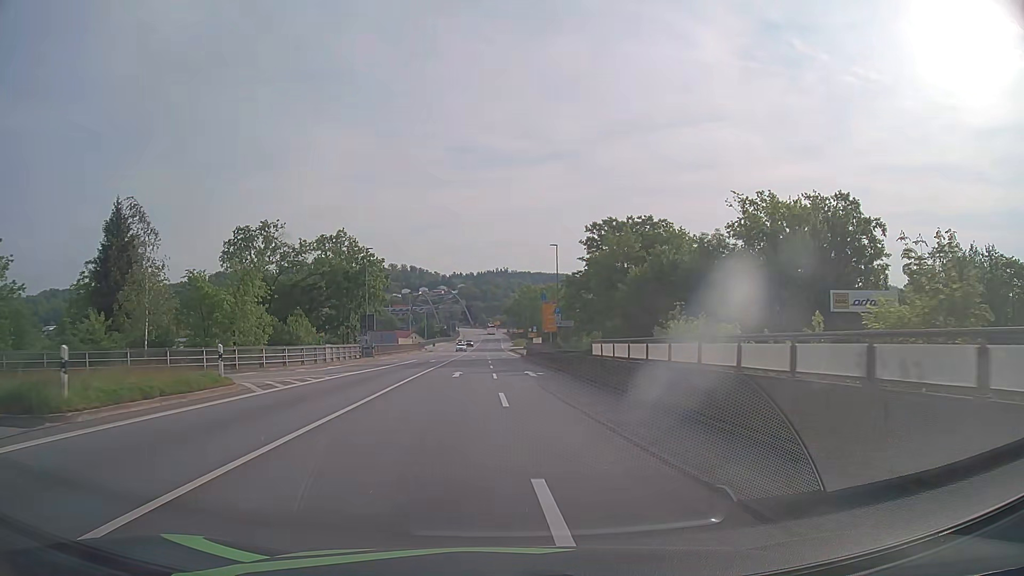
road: primary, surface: asphalt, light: Day
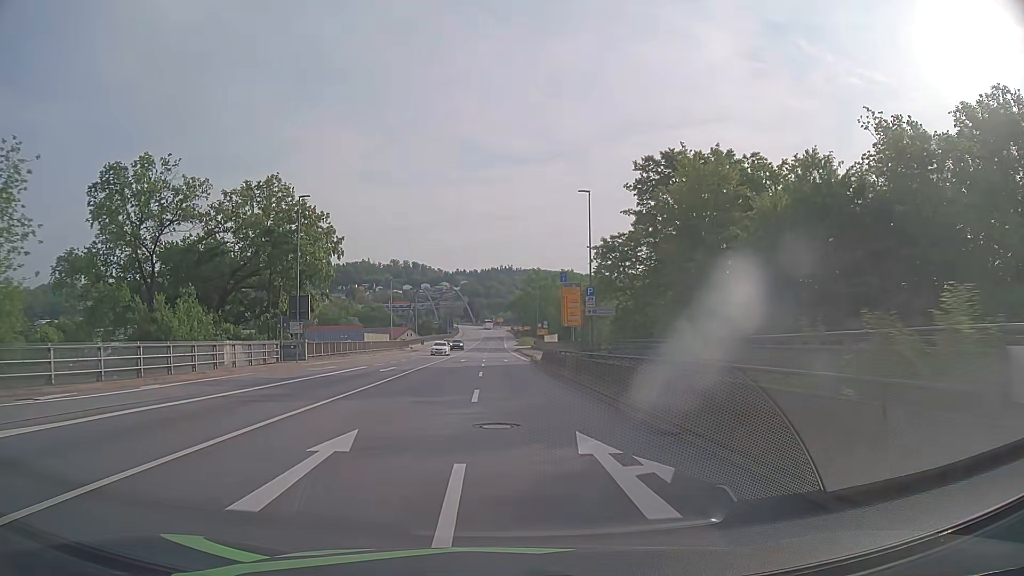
(-0.1, +23.1) m; -1°
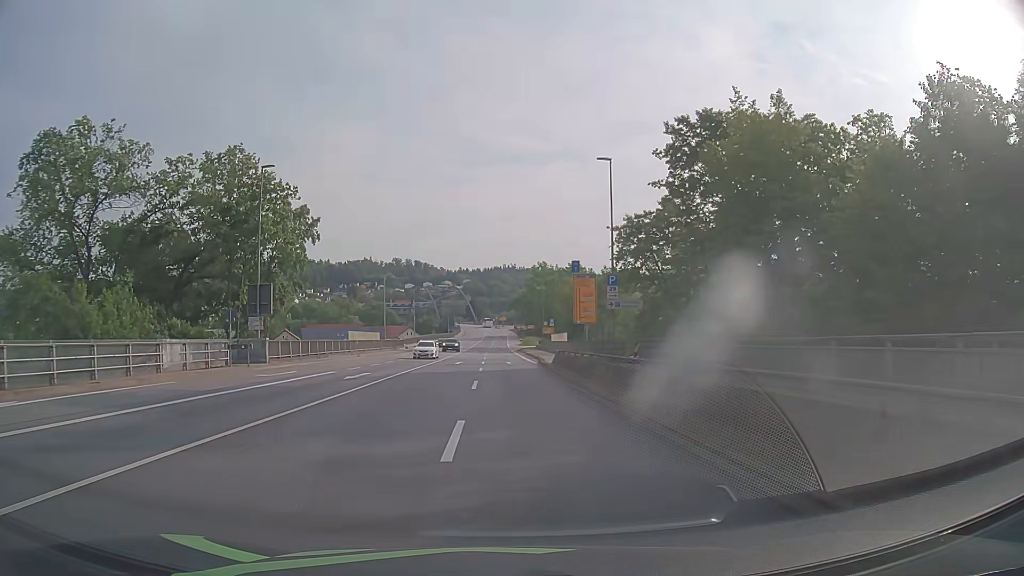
(0.0, +7.6) m; 0°
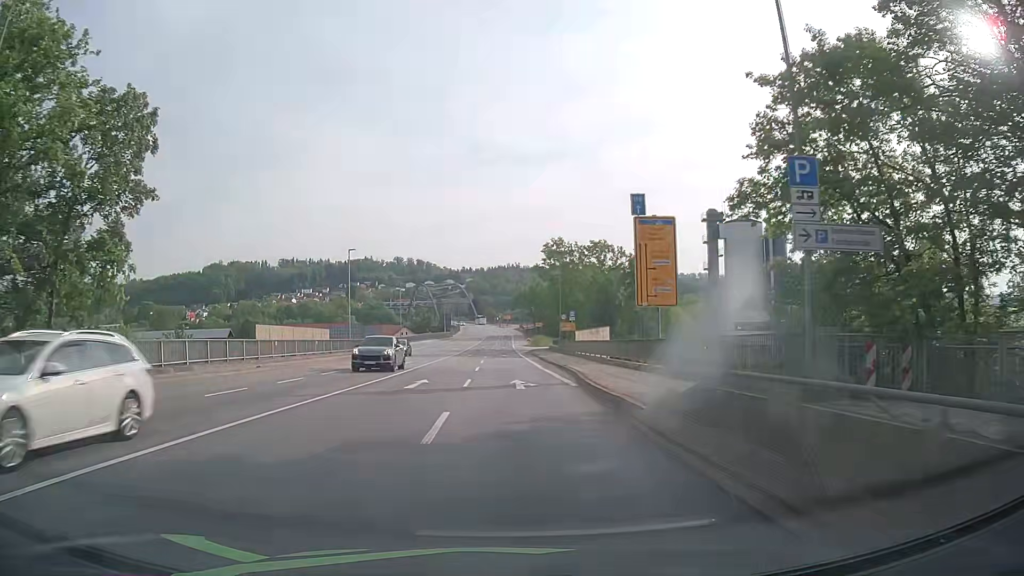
(-0.2, +22.5) m; -1°
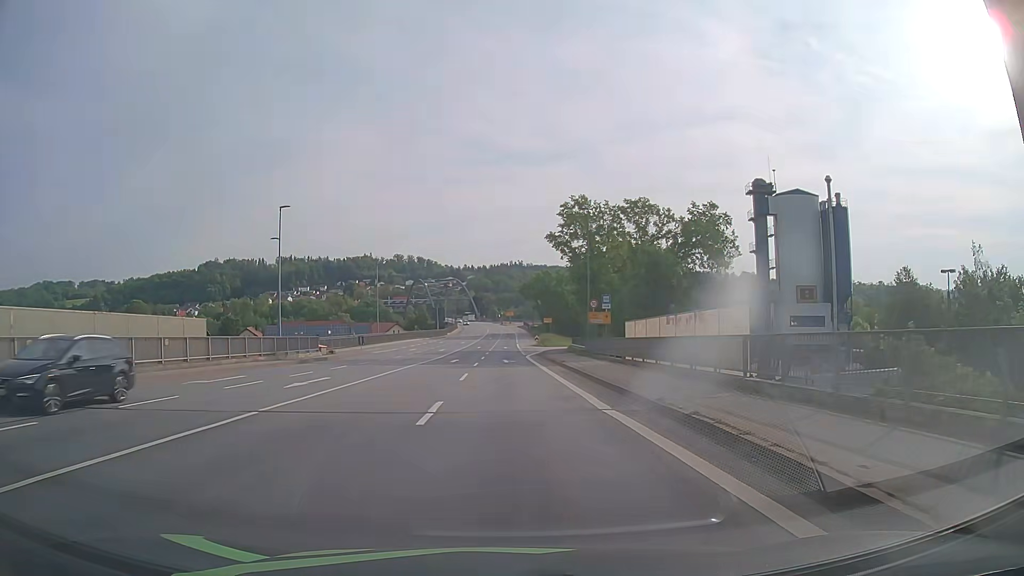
(+0.1, +21.8) m; 0°
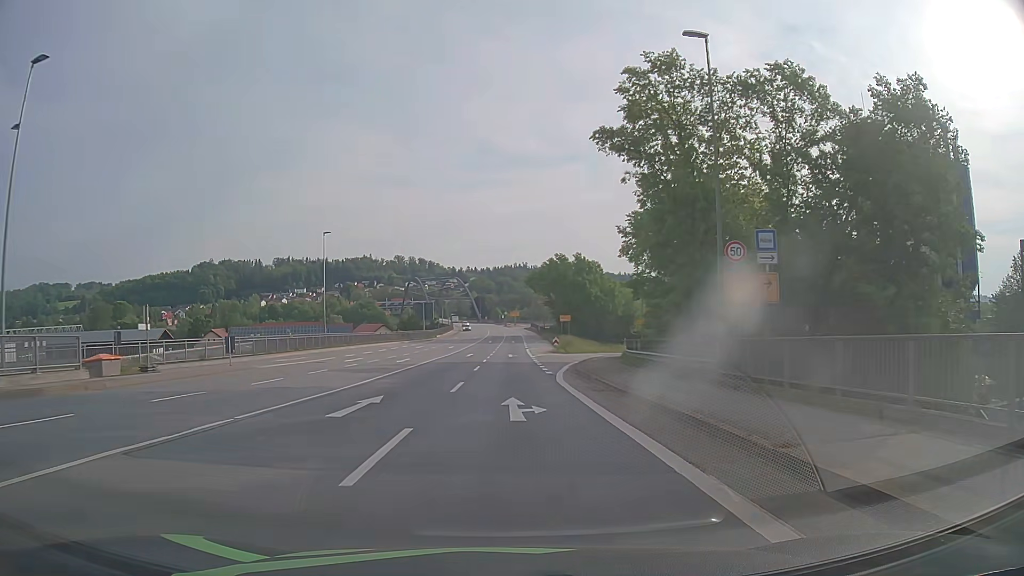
(-0.1, +28.5) m; 0°
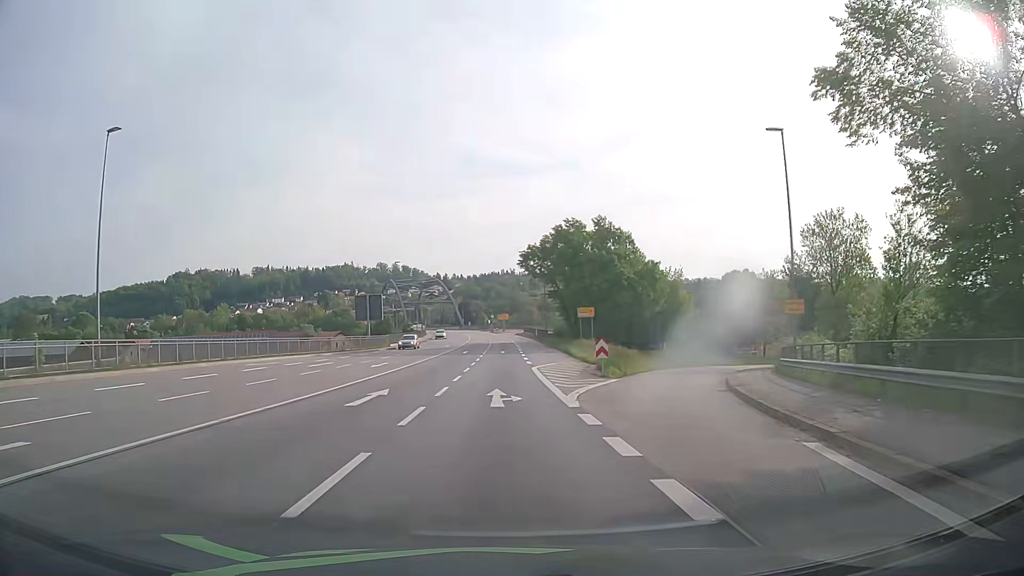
(+0.1, +35.4) m; +1°
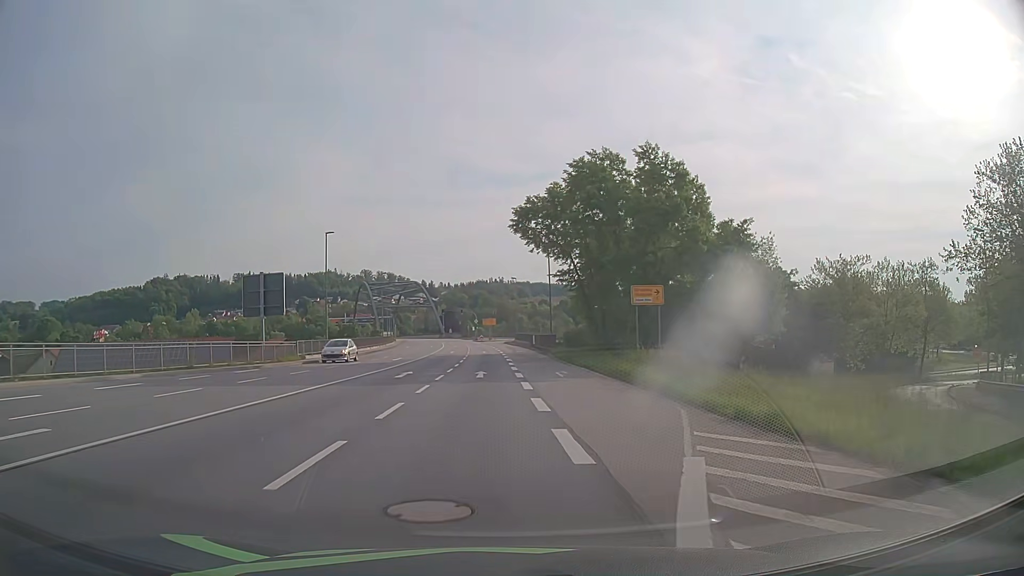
(+0.3, +29.0) m; +1°
(0, +10) (0, +20) (+1, +30) (+1, +40) (+1, +50) (+1, +60) (+1, +70) (+1, +80) (0, +90) (-1, +100) m
